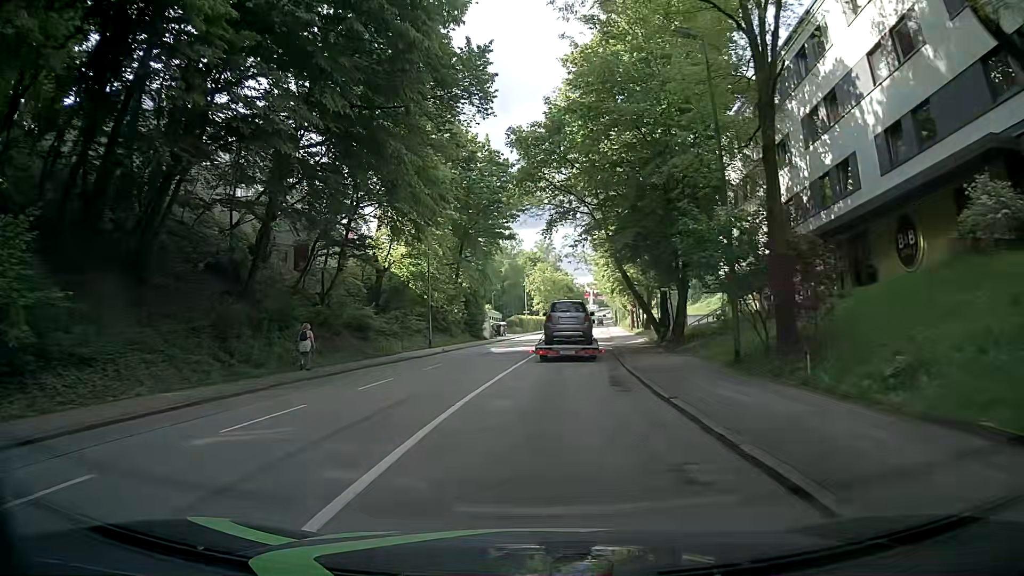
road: tertiary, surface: asphalt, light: Day
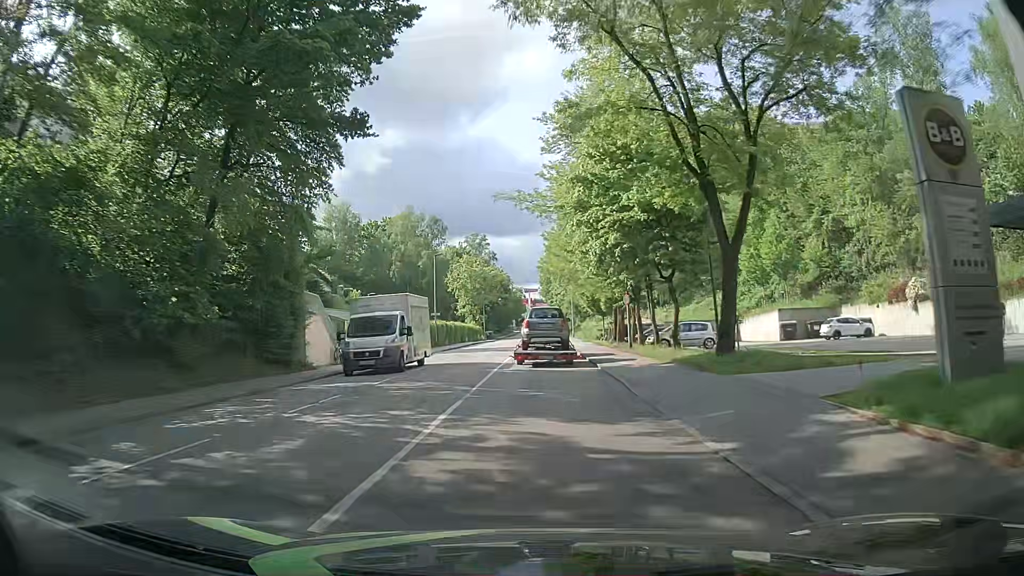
(+1.6, +33.7) m; +4°
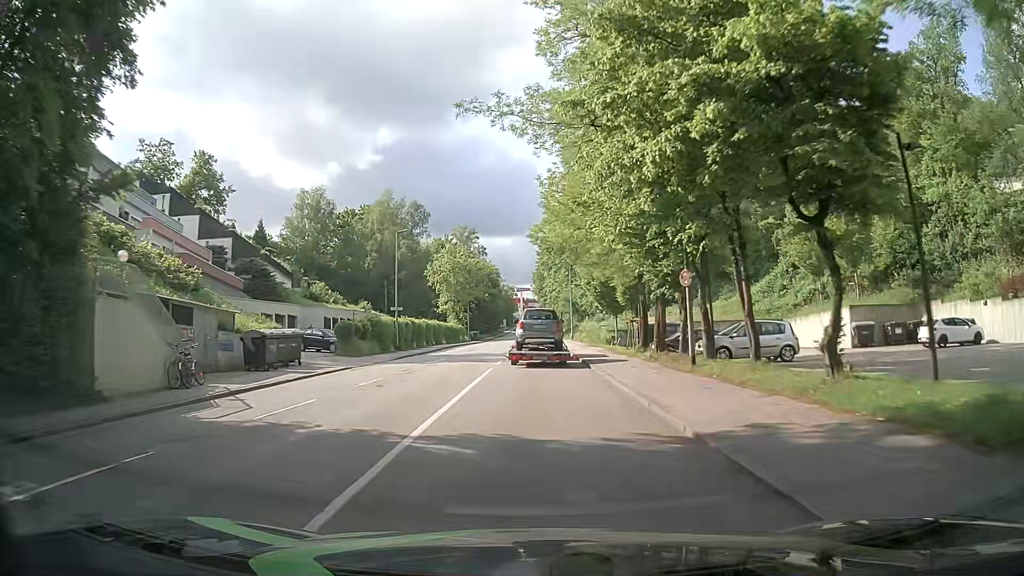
(+0.4, +13.7) m; +2°
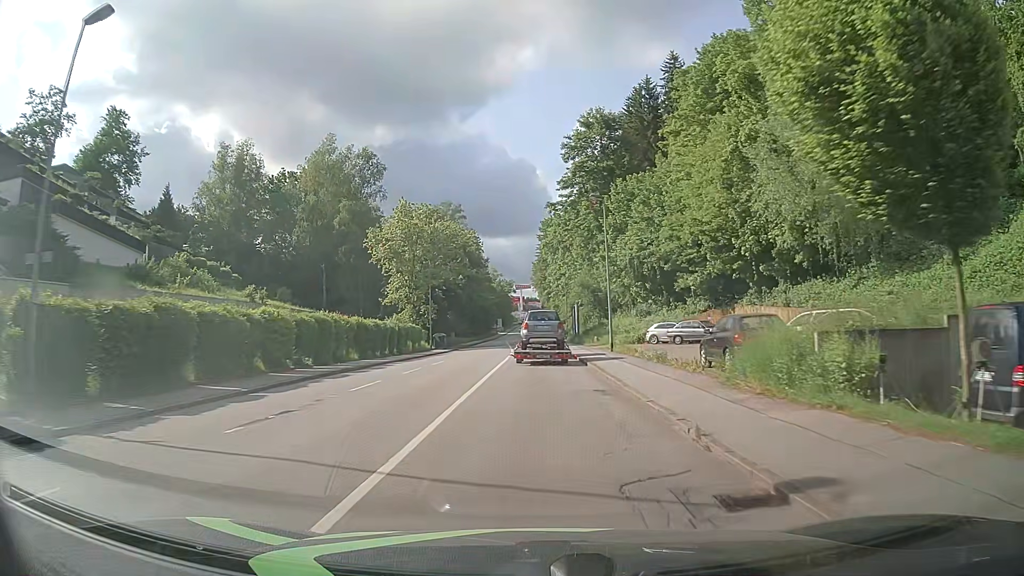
(+0.1, +35.2) m; 0°
